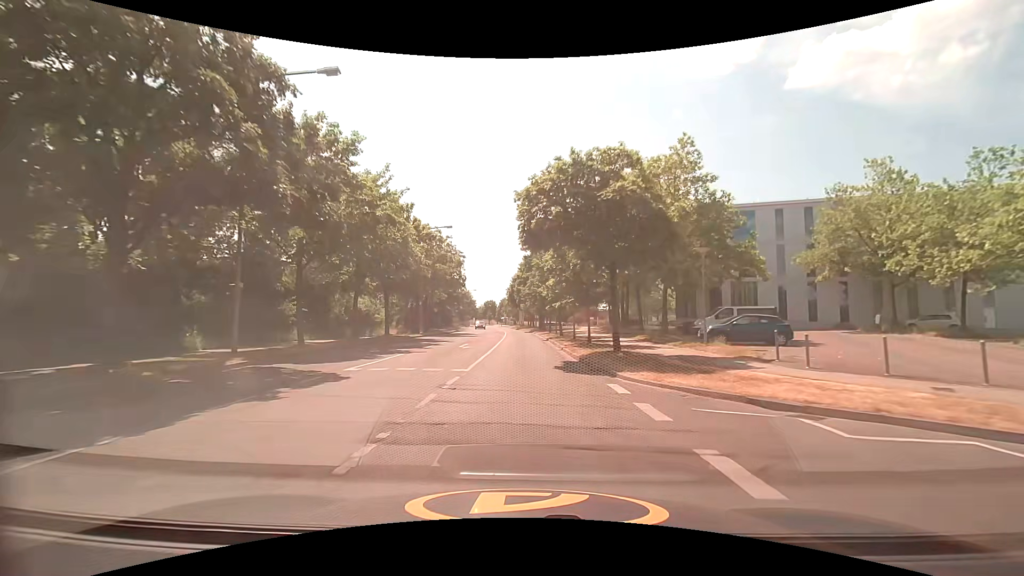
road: tertiary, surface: asphalt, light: Day
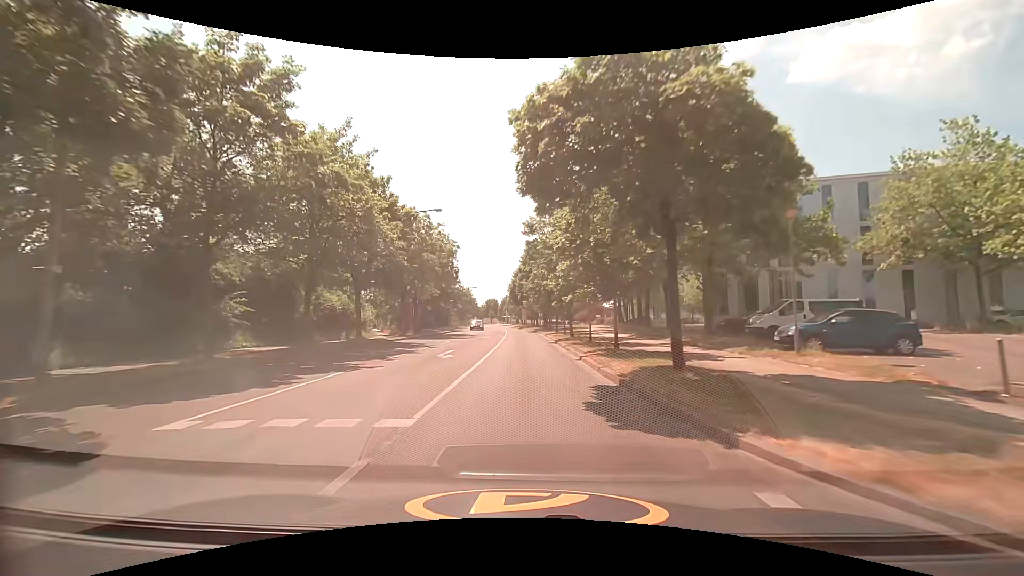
(0.0, +7.1) m; -1°
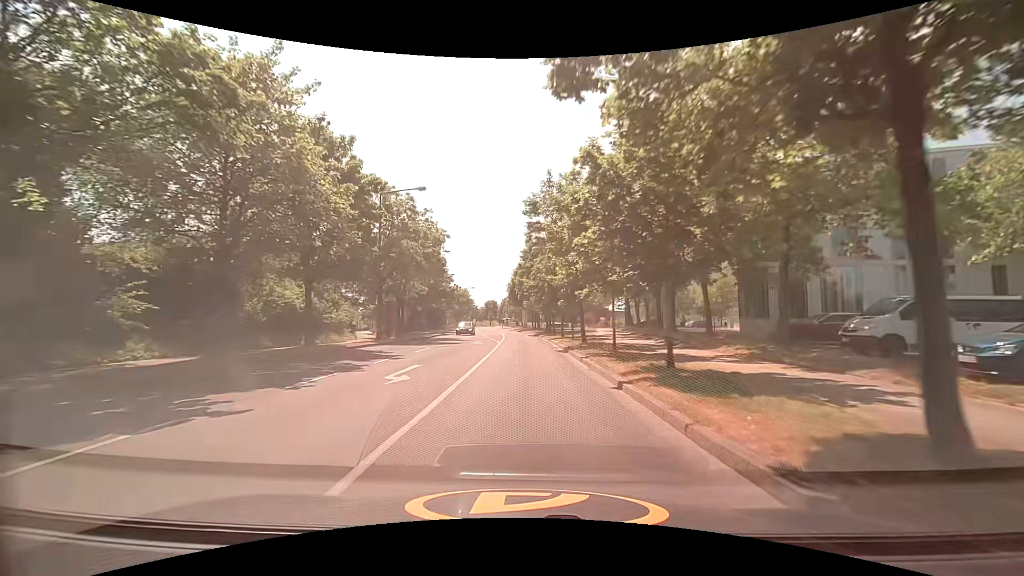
(+0.1, +7.2) m; +1°
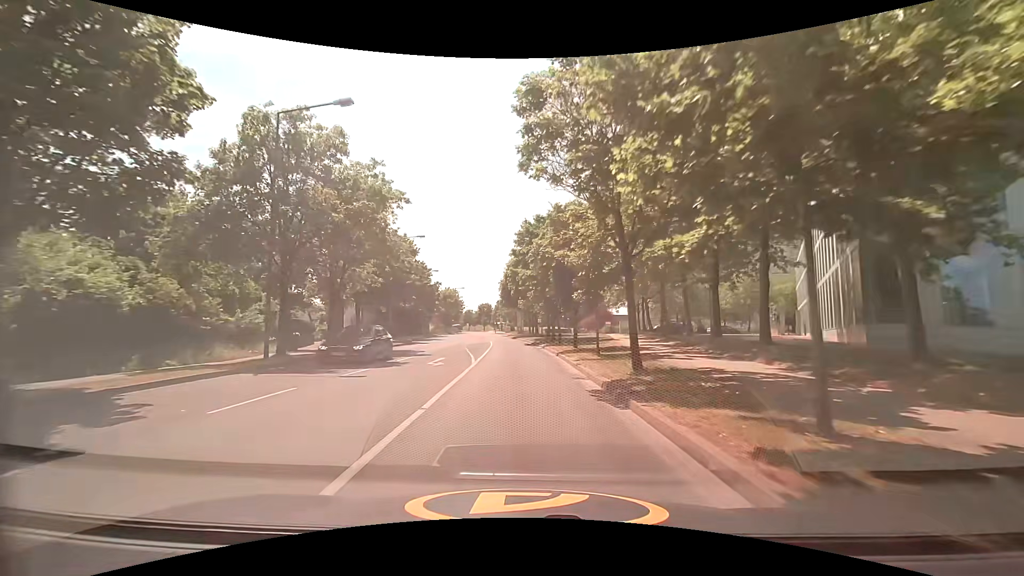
(0.0, +14.2) m; +1°
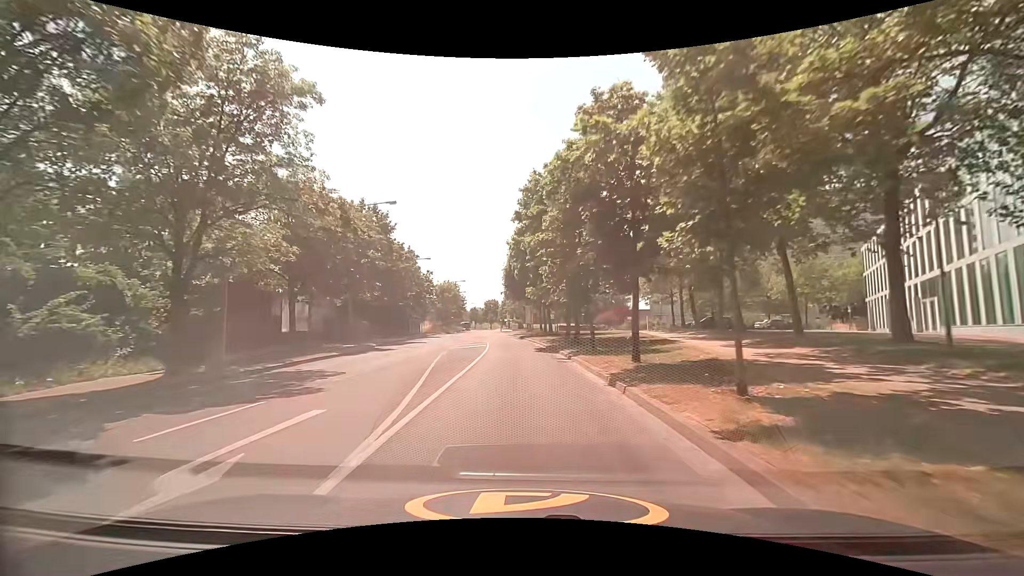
(-0.2, +13.9) m; -3°
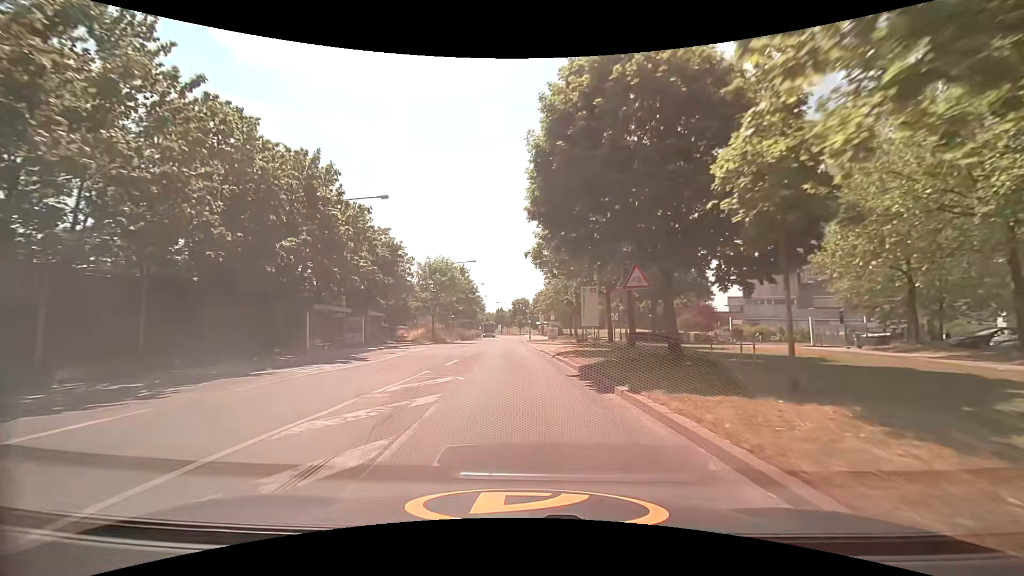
(-0.6, +36.1) m; -2°
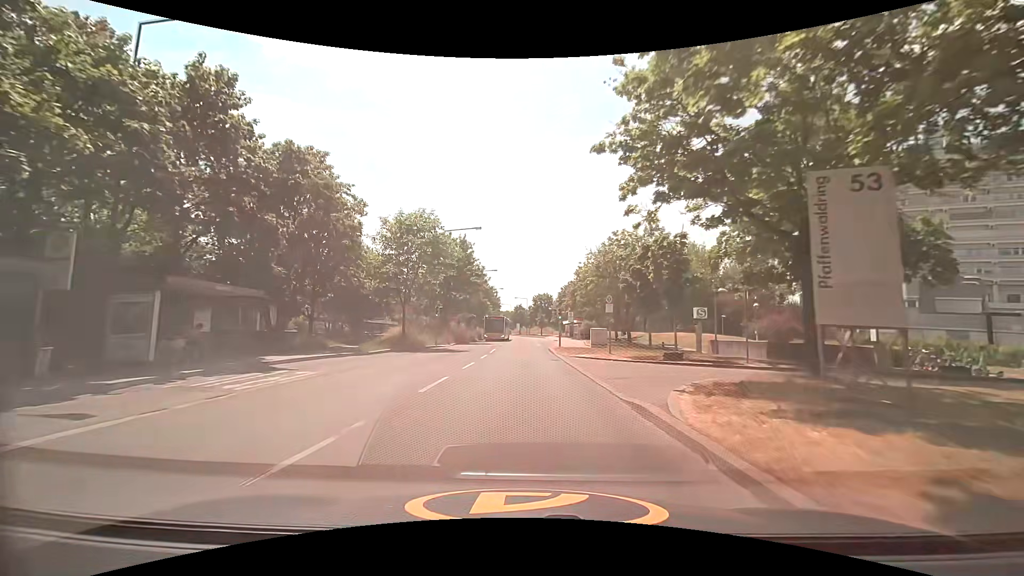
(-0.7, +21.3) m; -4°
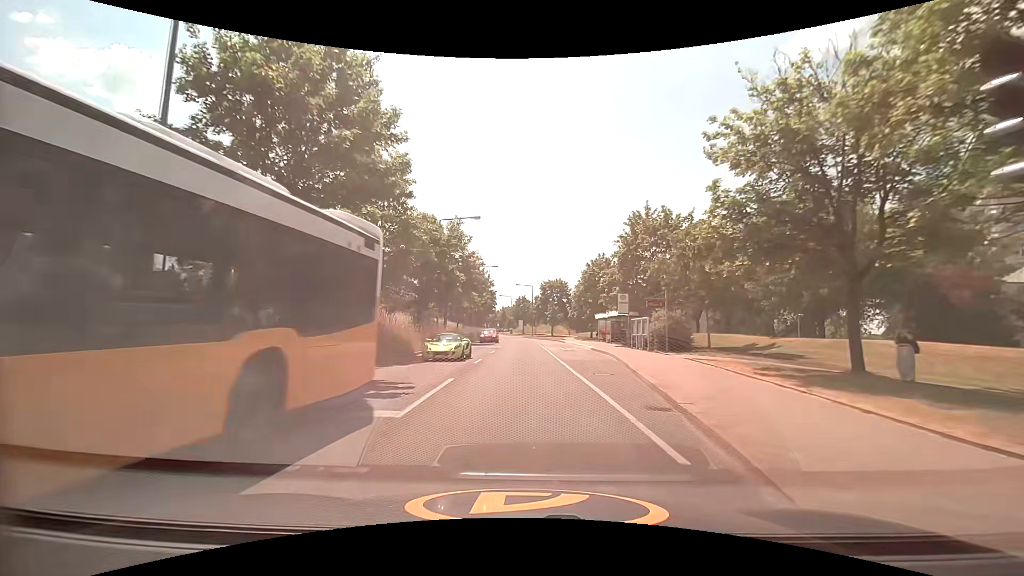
(+0.3, +35.9) m; +1°
(0, +10) (0, +20) (0, +30) (0, +40) (0, +50) (0, +60) (-1, +70) (-1, +80) (-2, +90) (-3, +100) m
